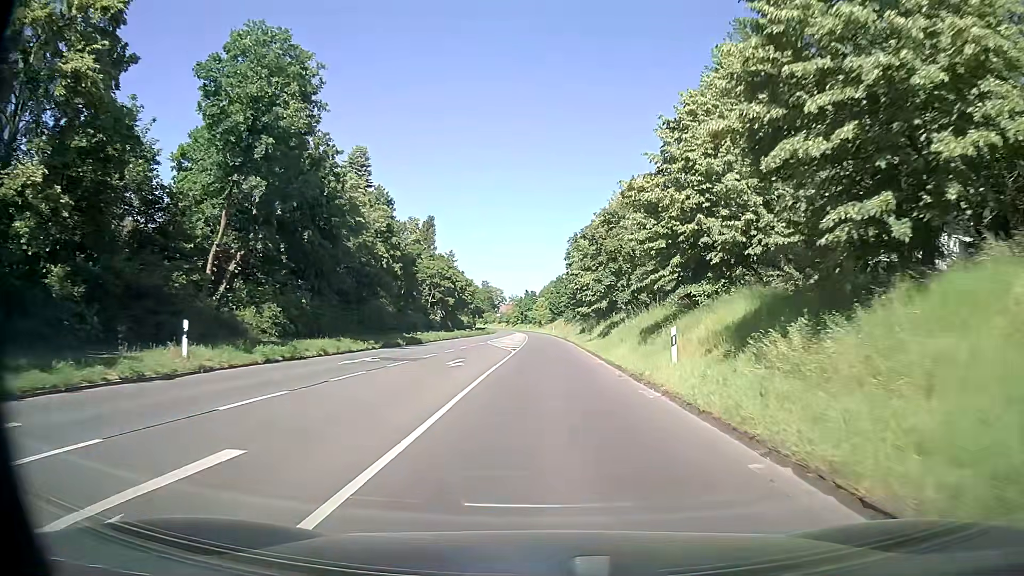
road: secondary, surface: asphalt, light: Day
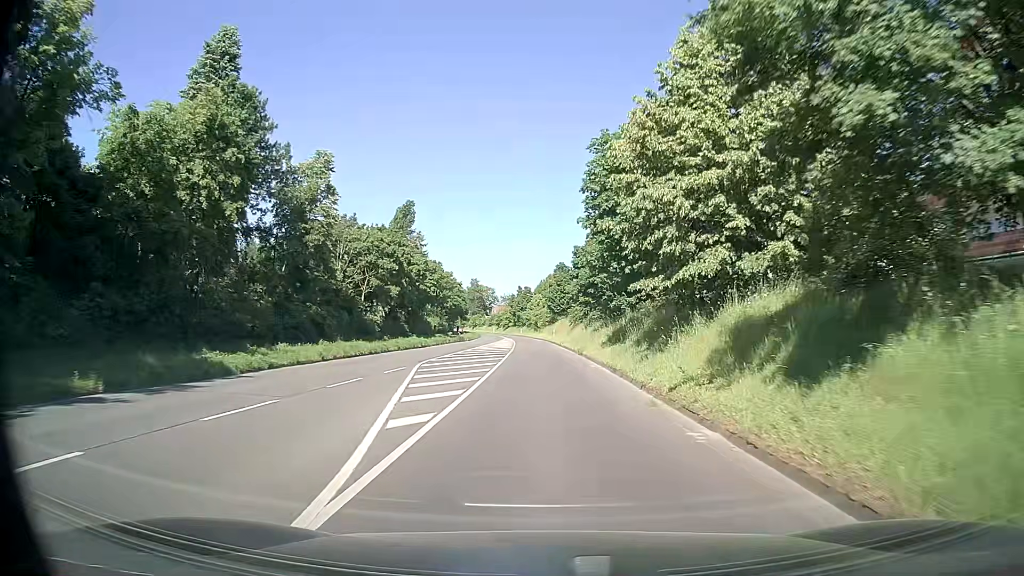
(+0.2, +30.7) m; +1°
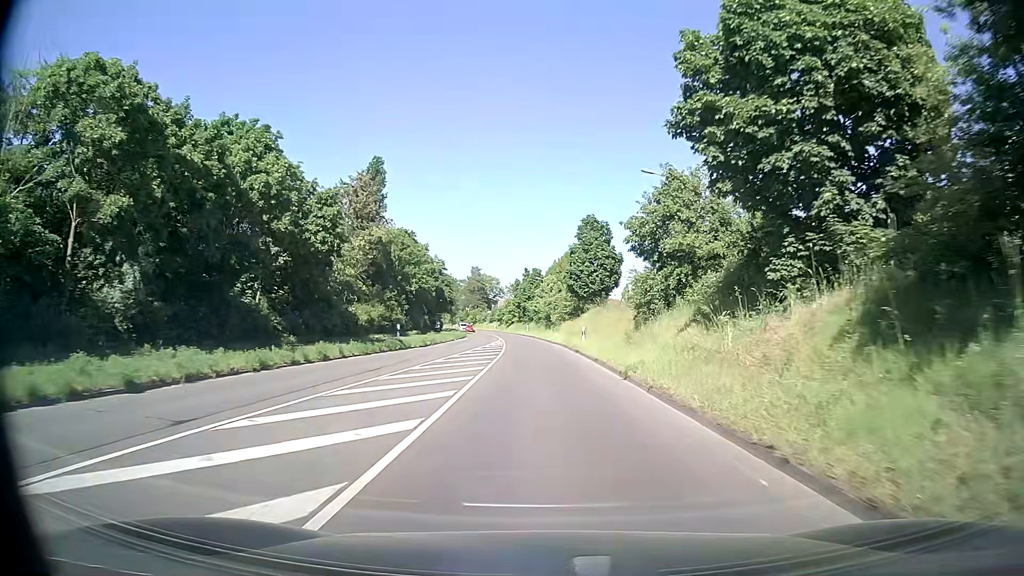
(-0.4, +38.3) m; -1°
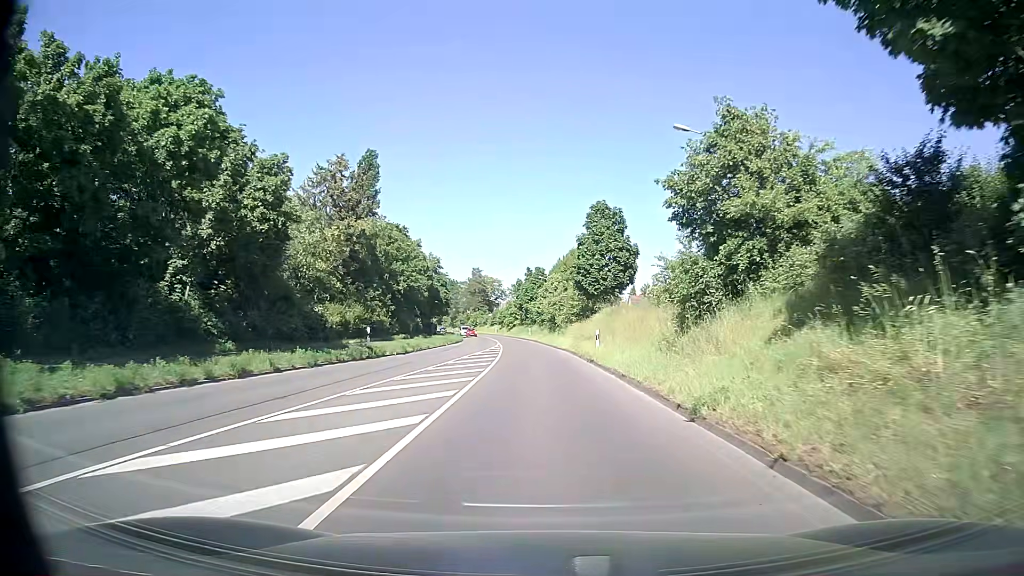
(0.0, +7.7) m; -1°
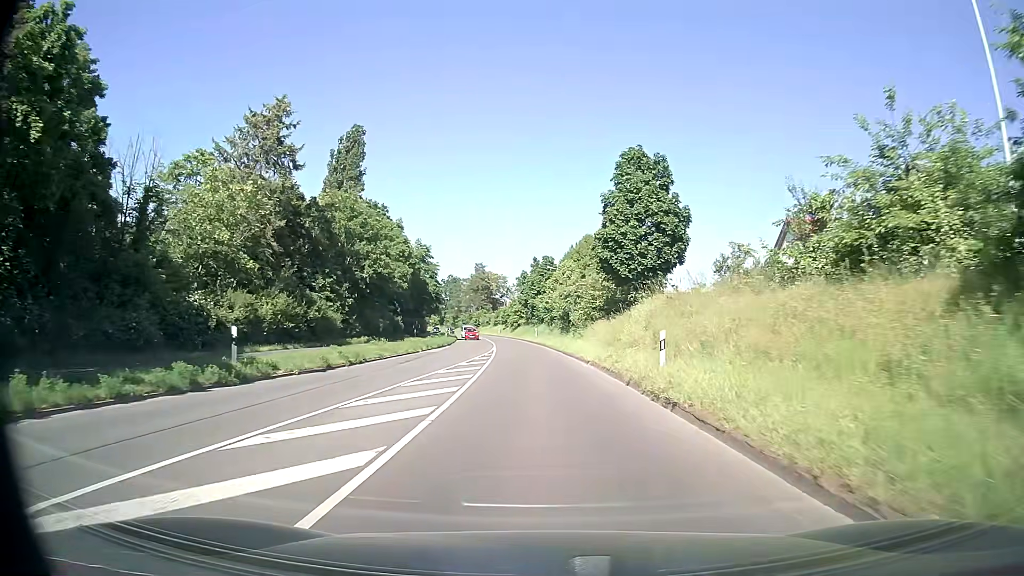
(0.0, +15.3) m; 0°
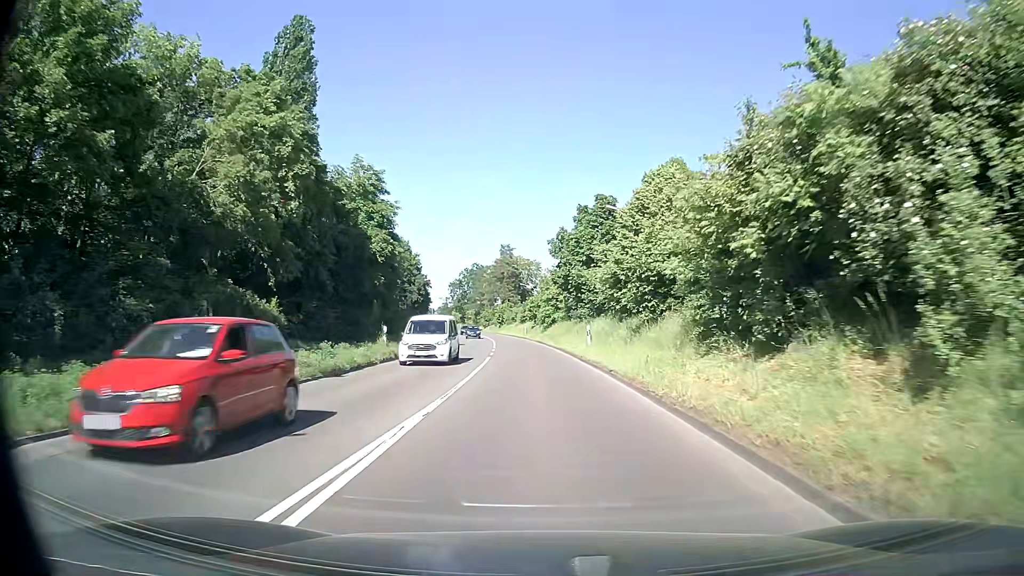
(-1.3, +38.1) m; -3°
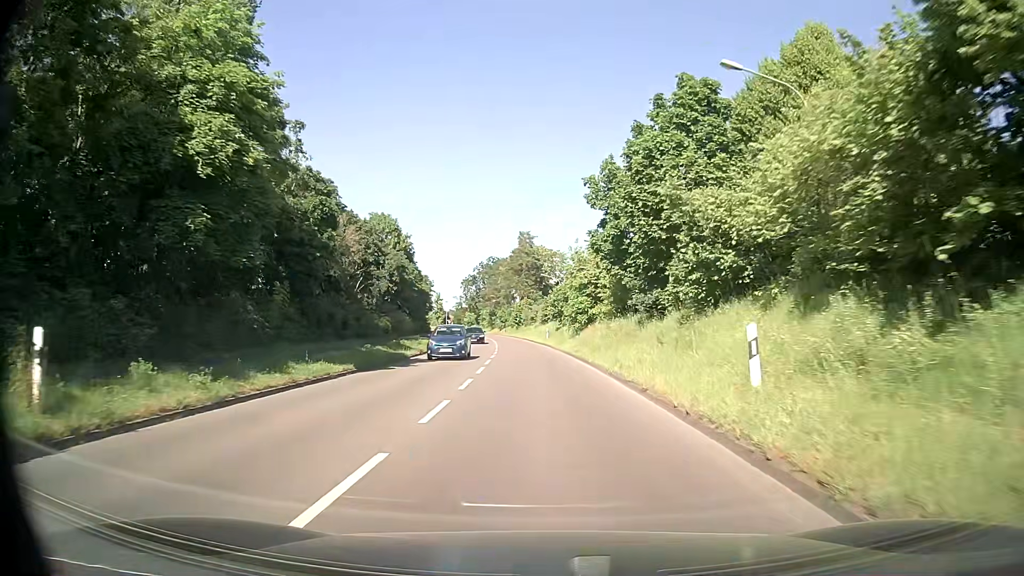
(-0.5, +22.9) m; -2°
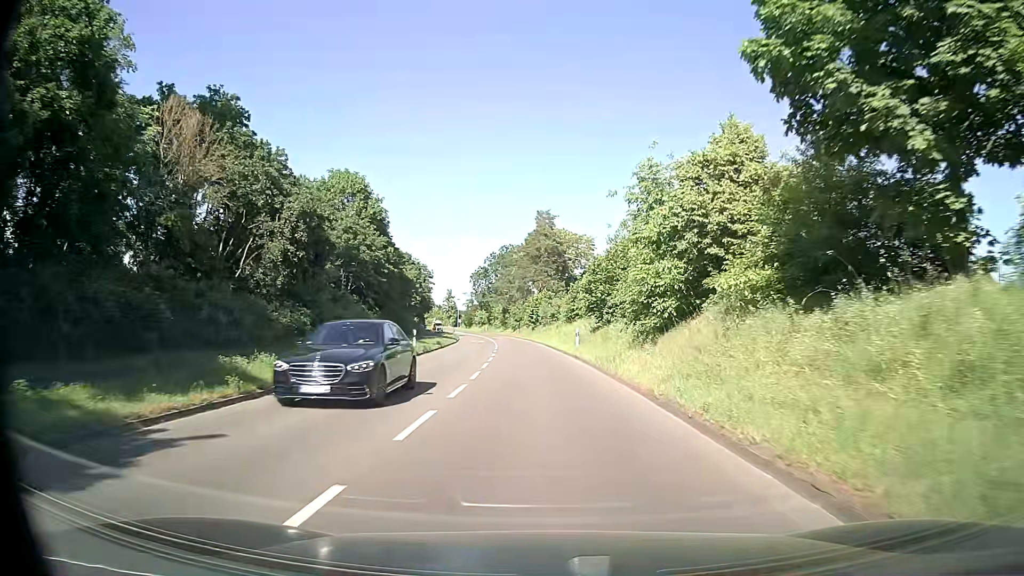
(-0.4, +22.9) m; -1°
(0, +10) (0, +20) (-1, +30) (-1, +40) (-2, +50) (-3, +60) (-4, +70) (-5, +80) (-6, +90) (-7, +100) m
